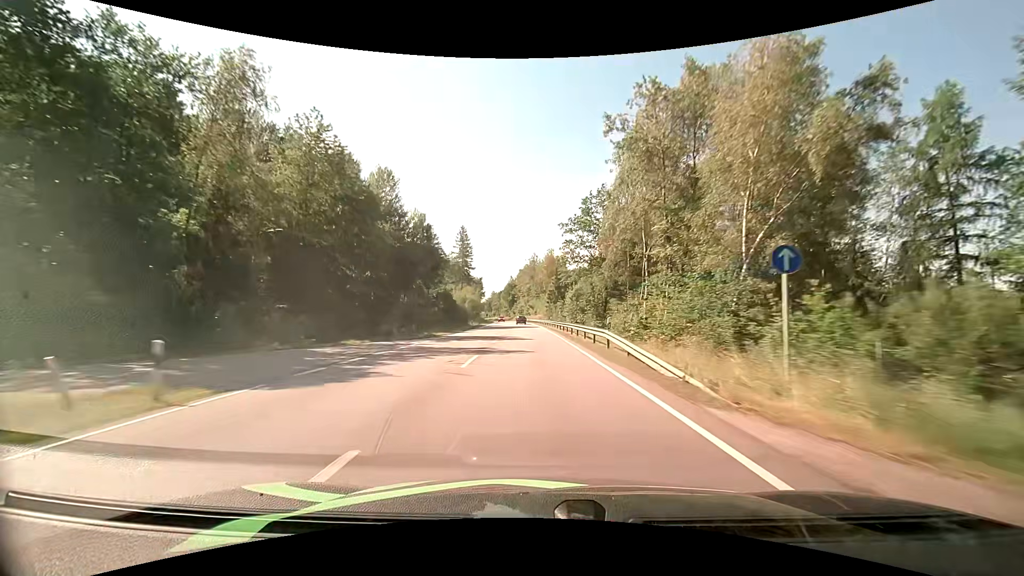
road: primary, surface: asphalt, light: Day
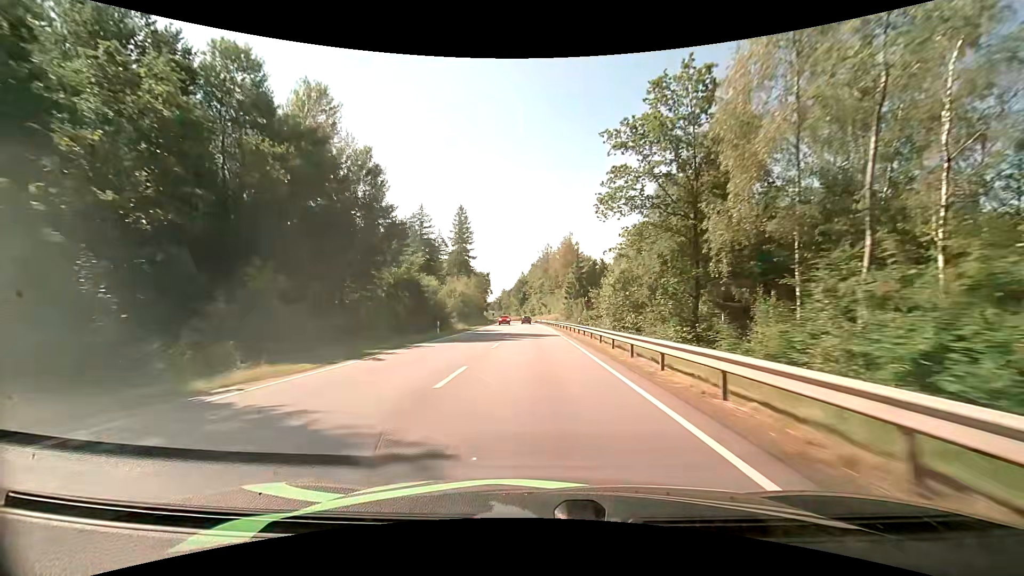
(-0.4, +27.6) m; -2°
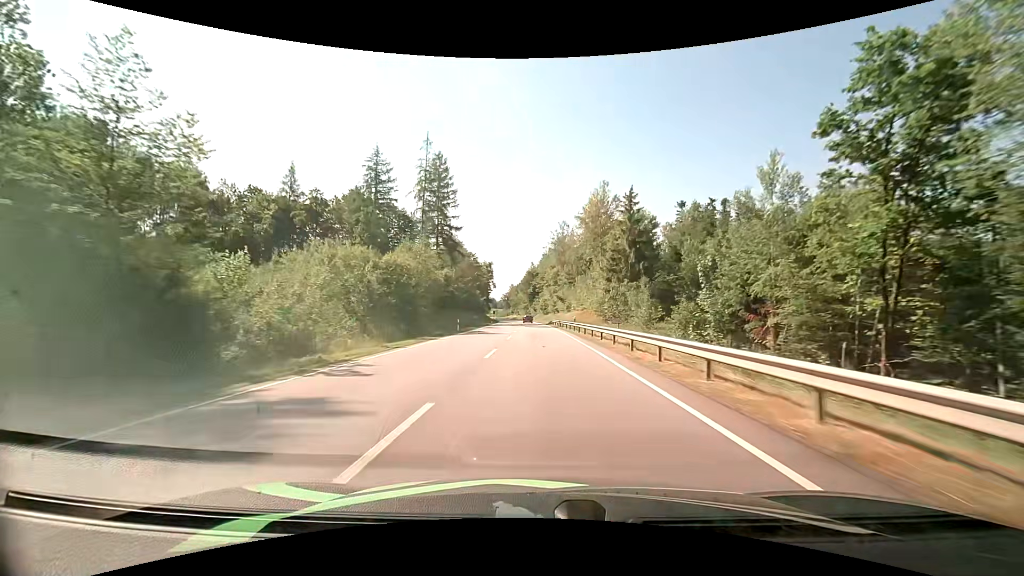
(-0.4, +41.9) m; -1°
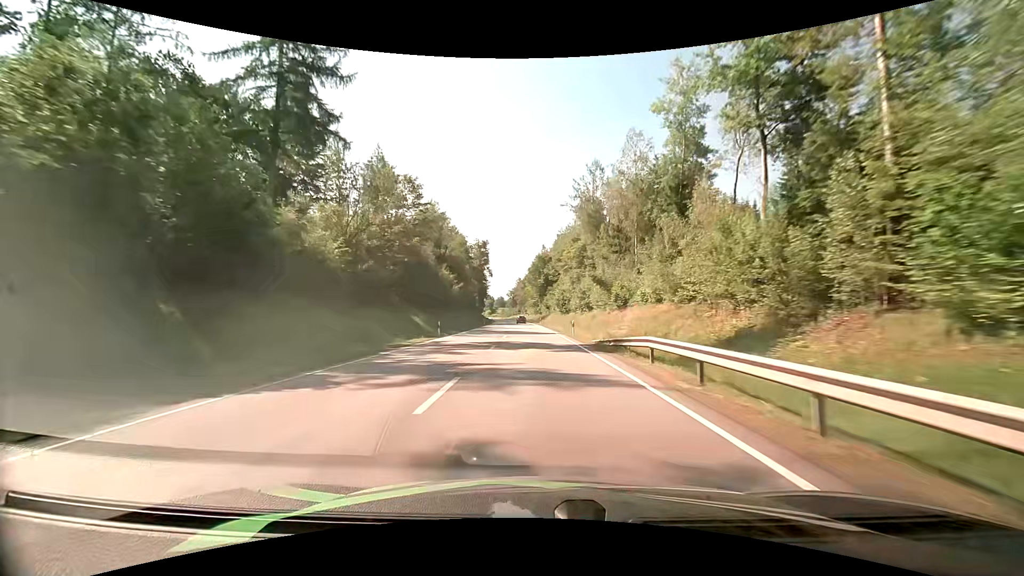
(-0.8, +56.7) m; -1°
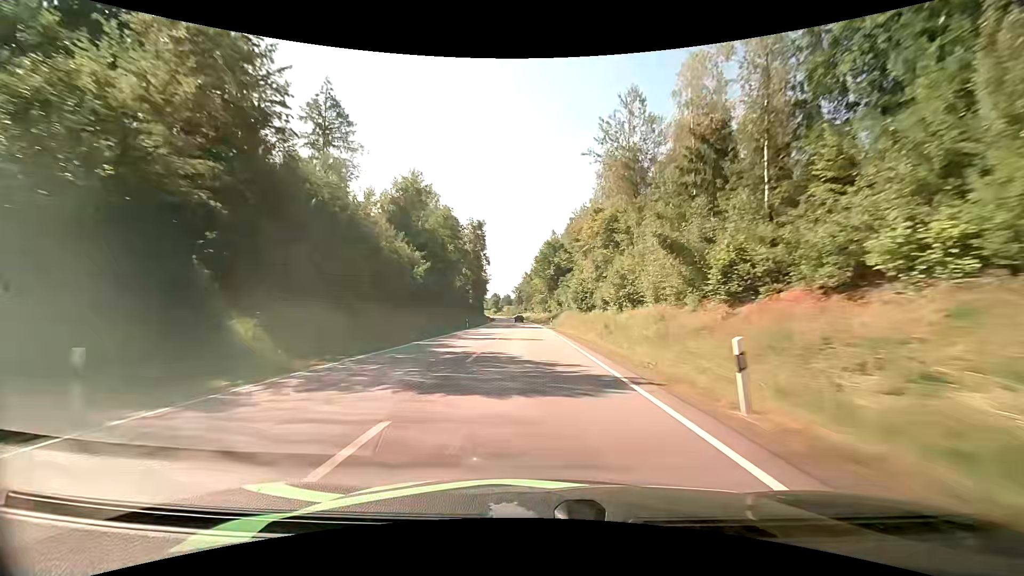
(-0.2, +28.5) m; -1°
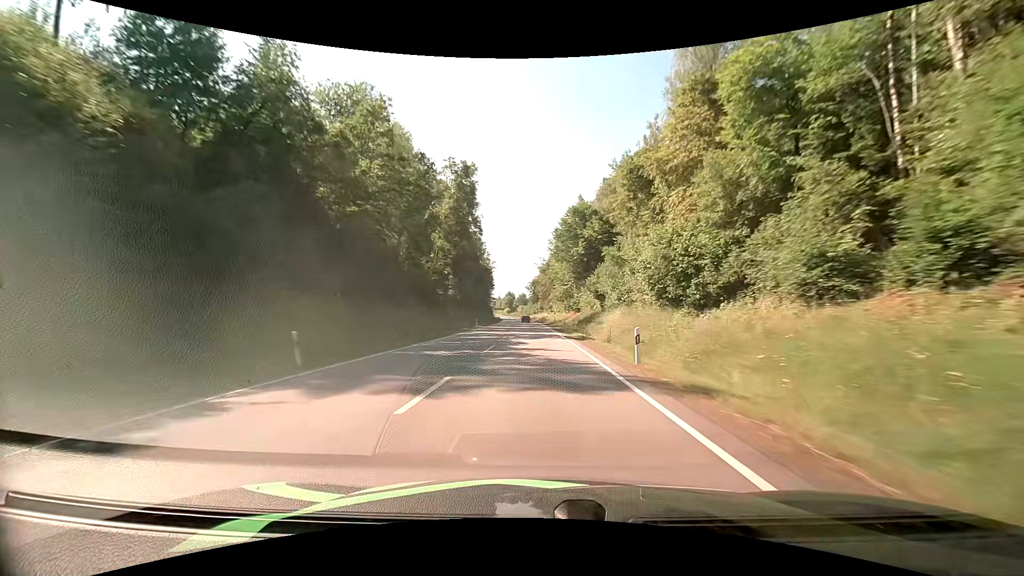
(-0.8, +43.4) m; -2°
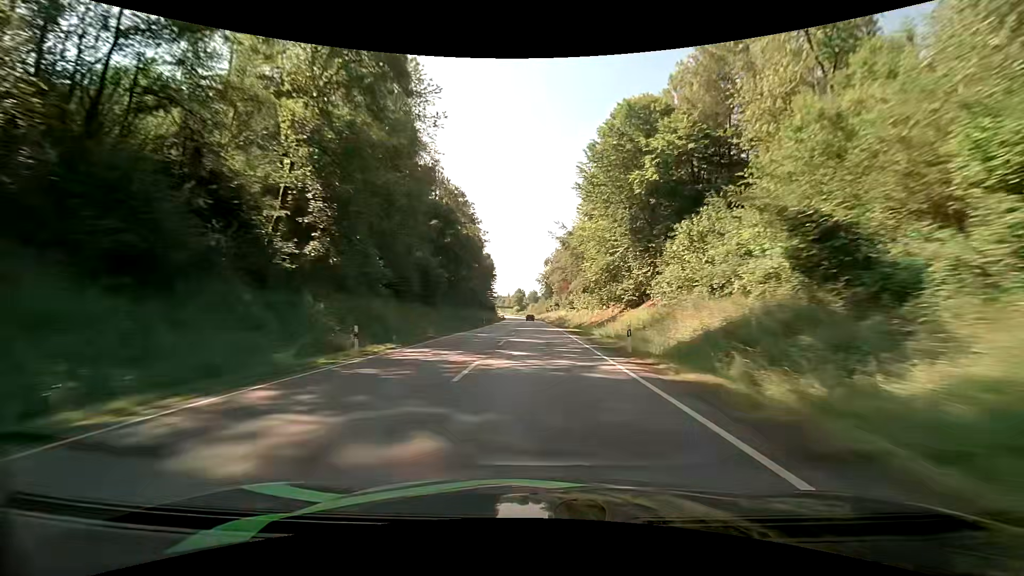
(-0.6, +45.0) m; -1°
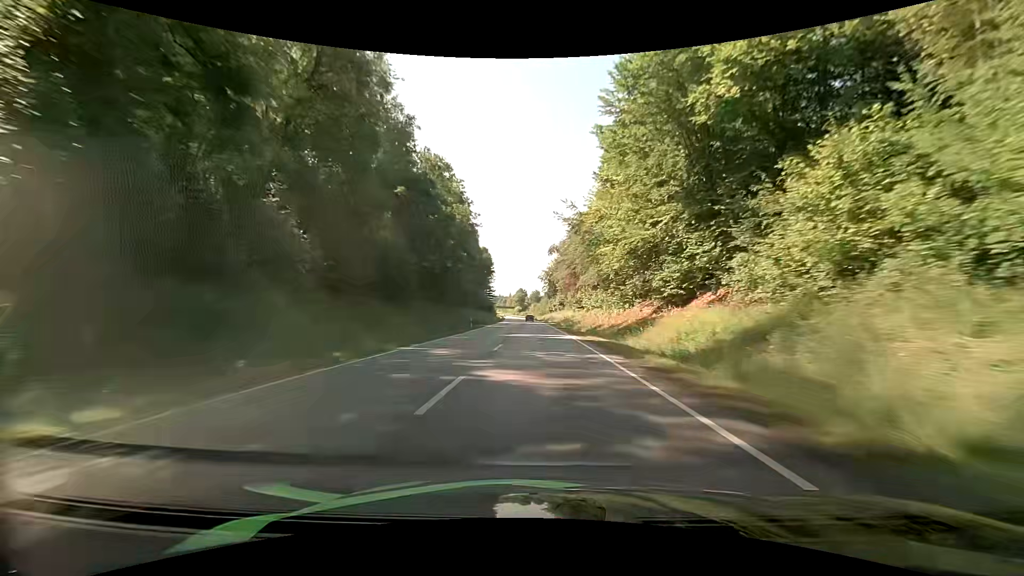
(0.0, +15.2) m; 0°
(0, +10) (0, +20) (0, +30) (0, +40) (0, +50) (-1, +60) (-1, +70) (-1, +80) (-1, +90) (-2, +100) m
